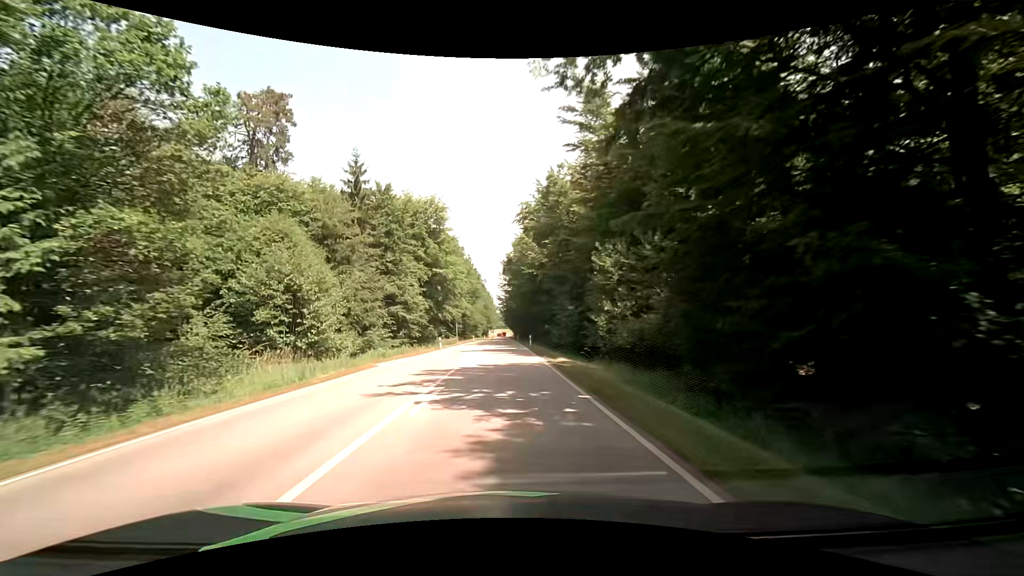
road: secondary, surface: asphalt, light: Day
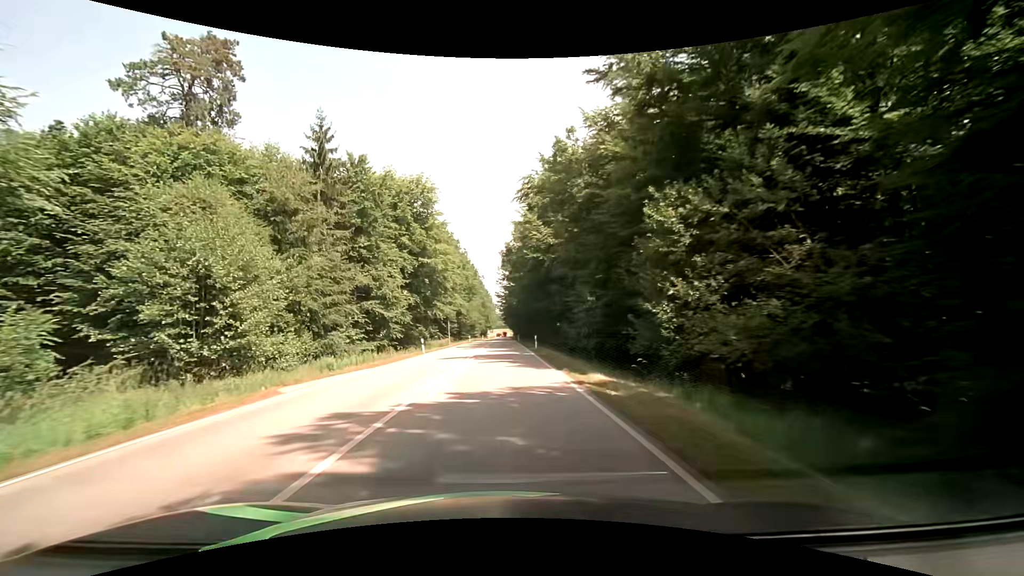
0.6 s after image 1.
(+0.1, +9.8) m; 0°
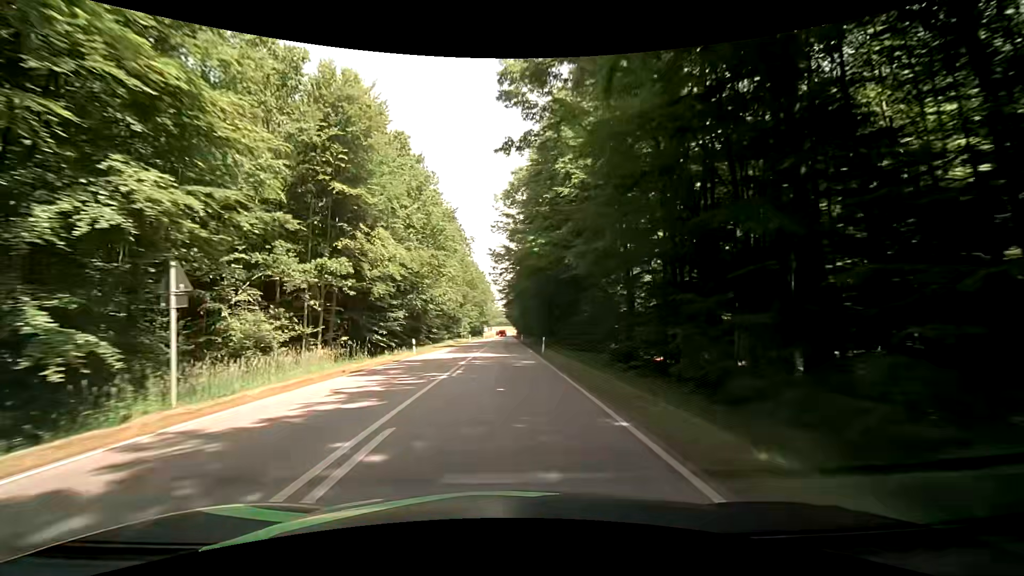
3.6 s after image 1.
(-0.2, +55.7) m; 0°
(0, +10) (0, +20) (0, +30) (0, +40) (0, +50) (0, +60) (0, +70) (0, +80) (0, +90) (0, +100) m
